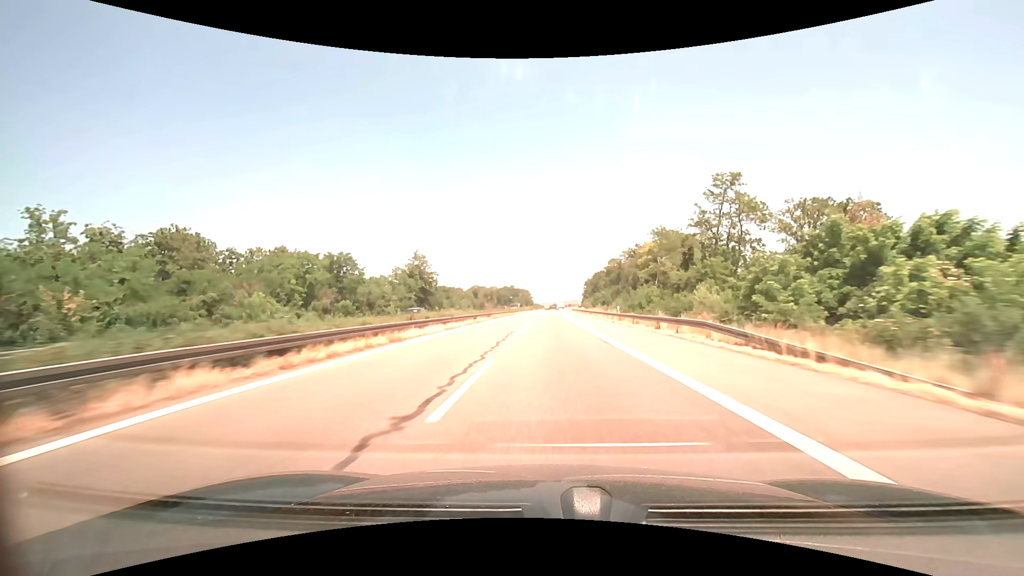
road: motorway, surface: asphalt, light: Day
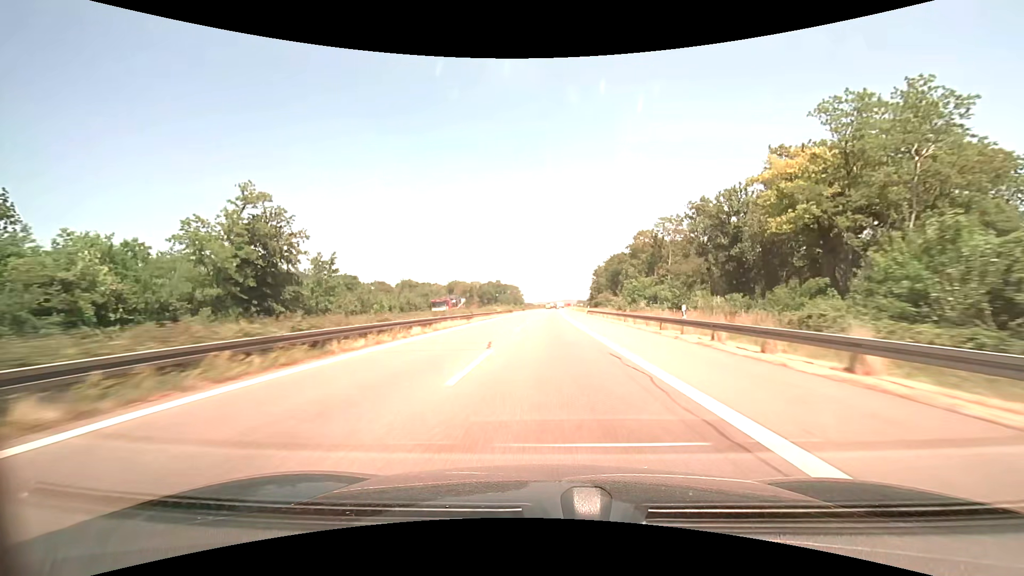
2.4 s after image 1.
(+0.6, +69.8) m; +1°
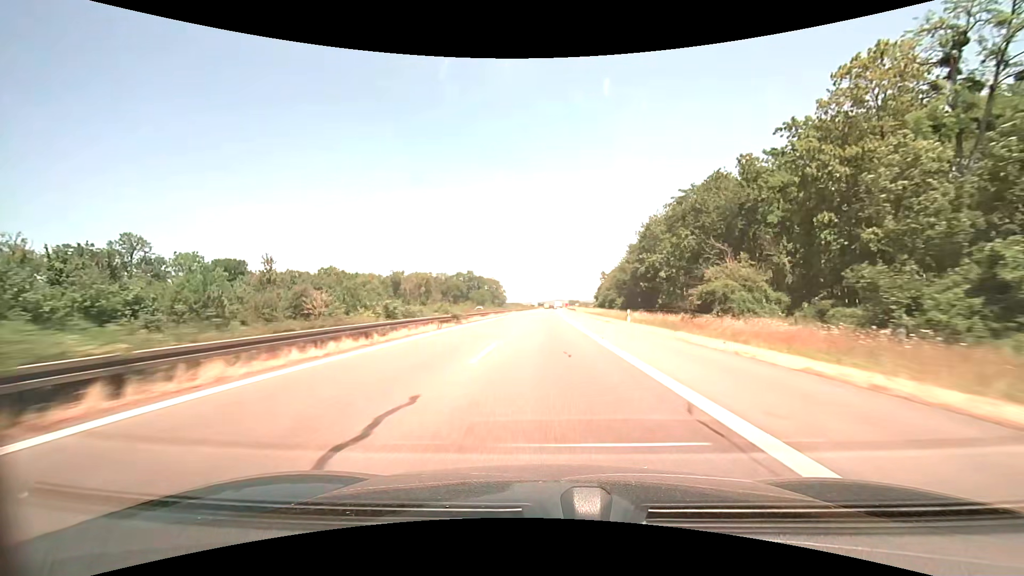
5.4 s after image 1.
(+0.5, +87.2) m; +1°
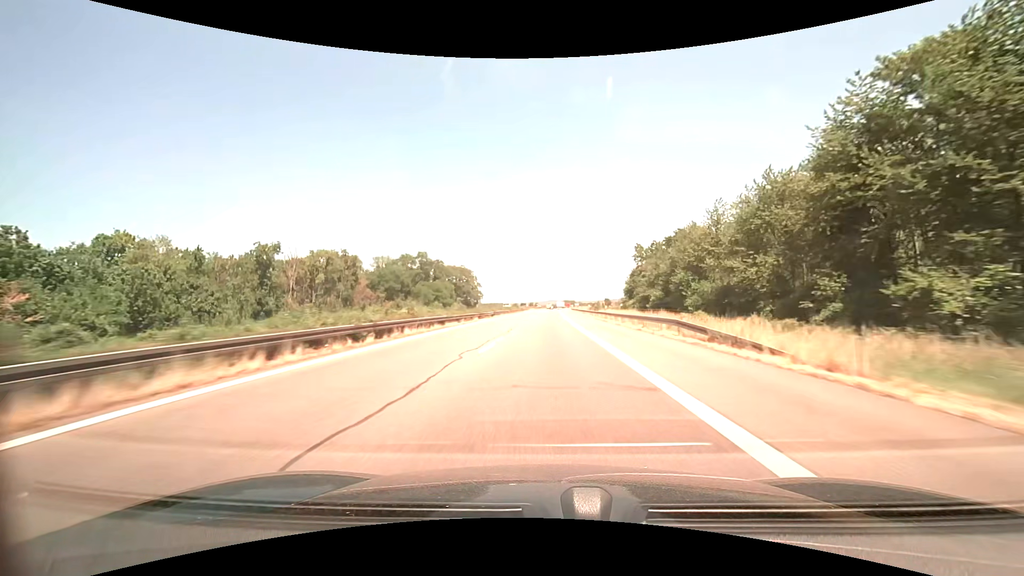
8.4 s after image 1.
(+0.8, +87.0) m; +1°
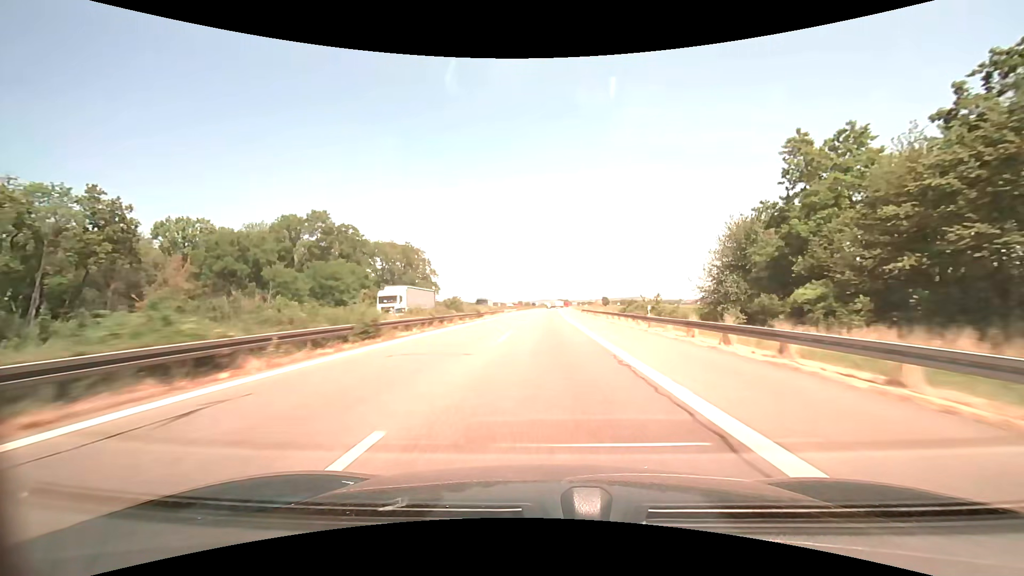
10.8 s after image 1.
(+0.6, +69.7) m; +1°
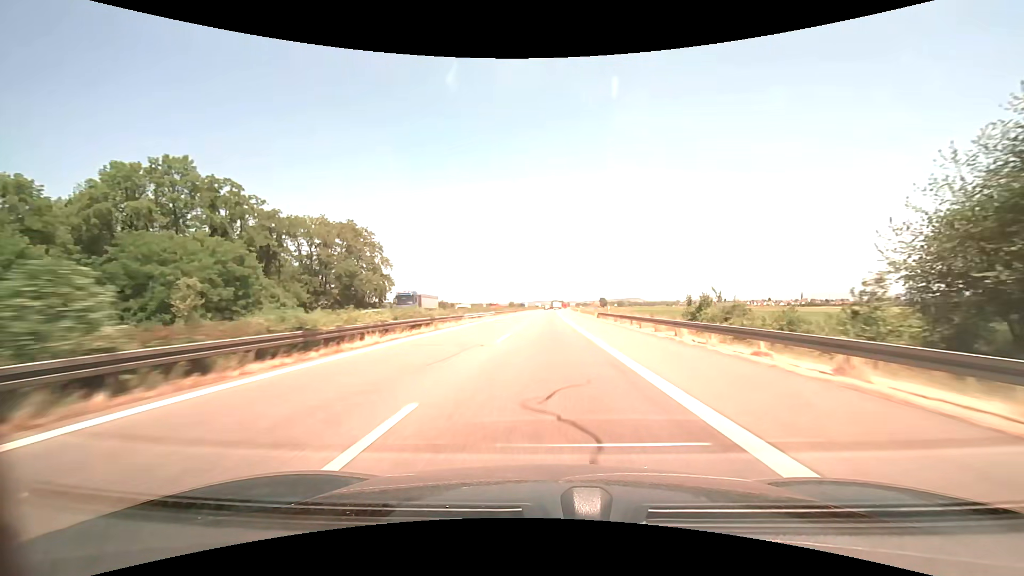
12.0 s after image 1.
(+0.2, +34.8) m; +1°
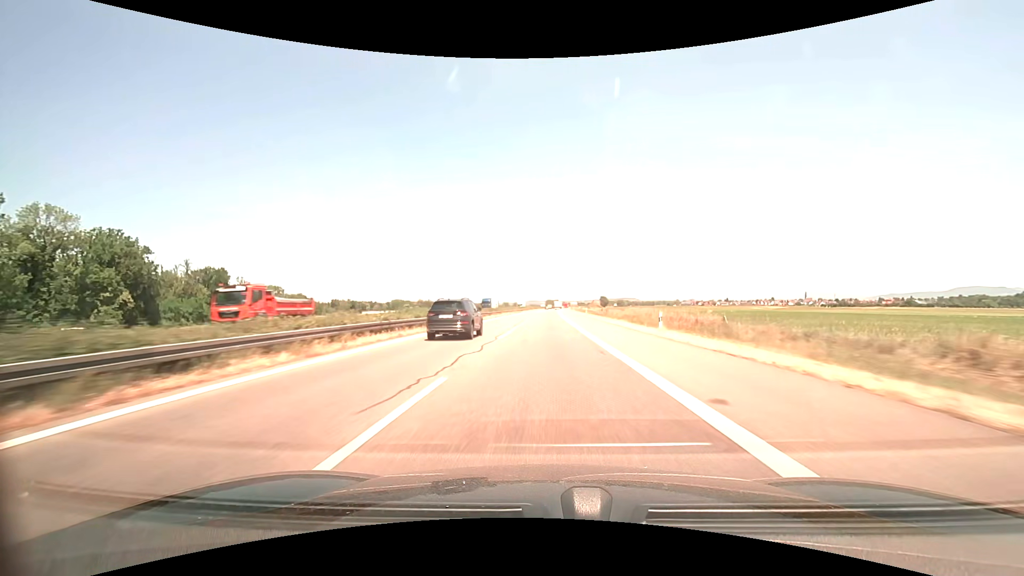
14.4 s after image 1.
(+0.3, +69.7) m; 0°
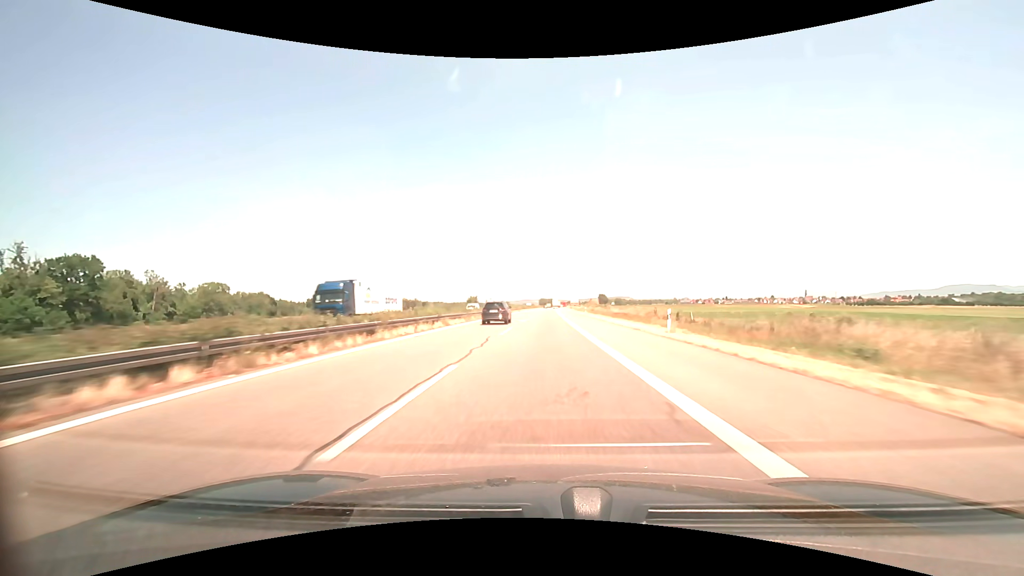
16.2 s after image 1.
(+0.4, +52.2) m; +1°
(0, +10) (0, +20) (0, +30) (0, +40) (0, +50) (0, +60) (0, +70) (0, +80) (0, +90) (+1, +100) m
